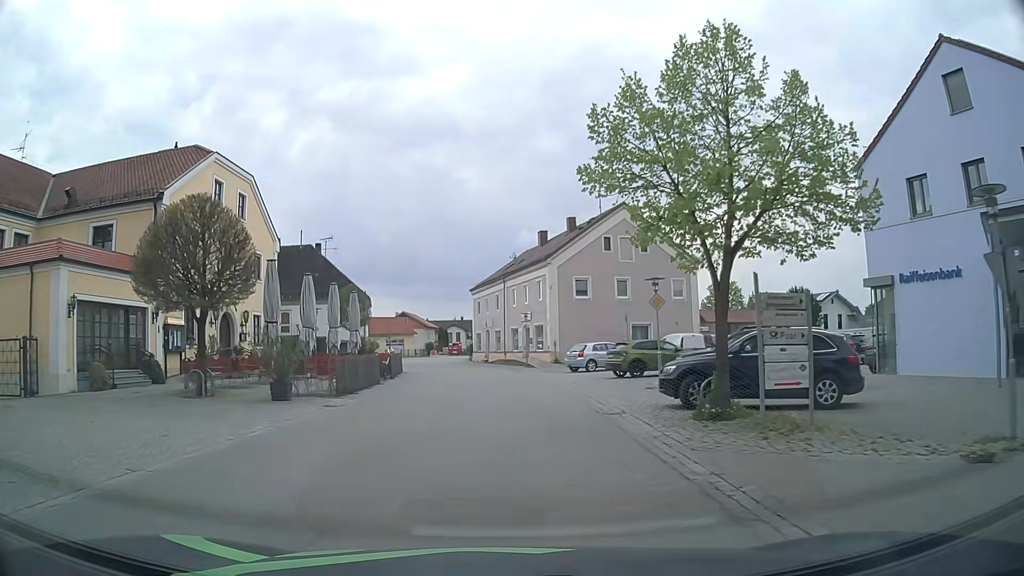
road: tertiary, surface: asphalt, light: Day
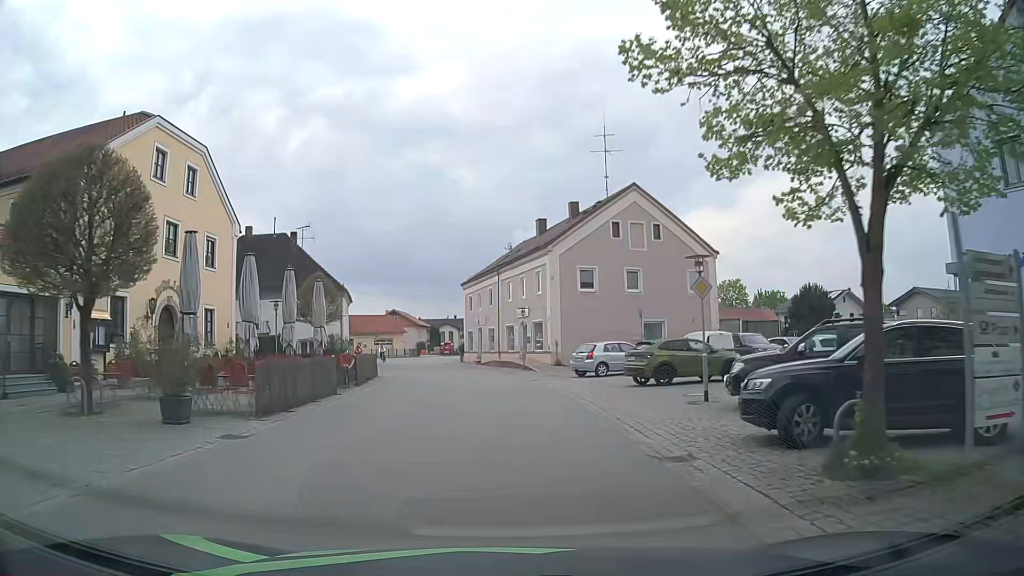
(-0.1, +5.6) m; 0°
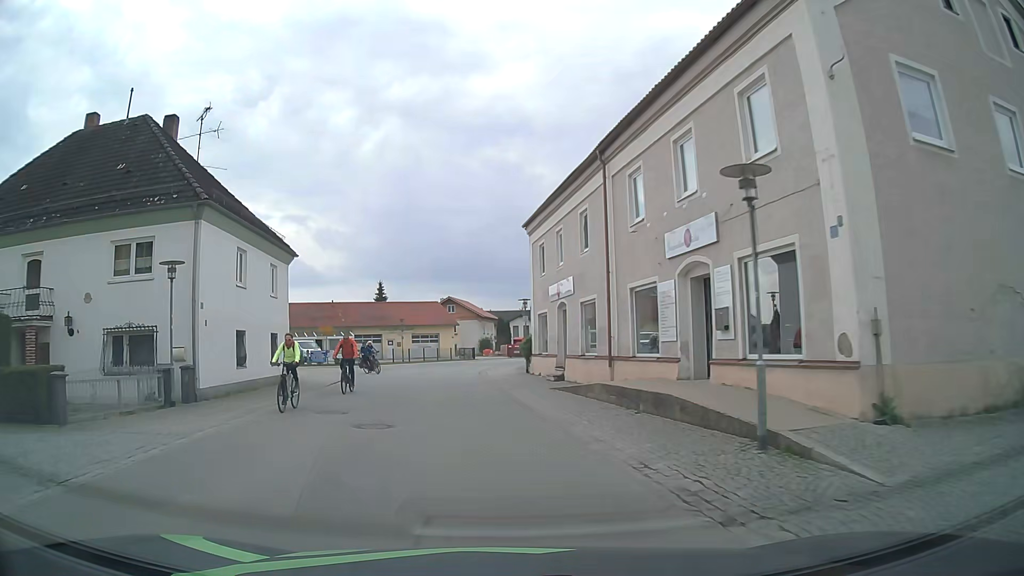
(-1.0, +29.1) m; -7°
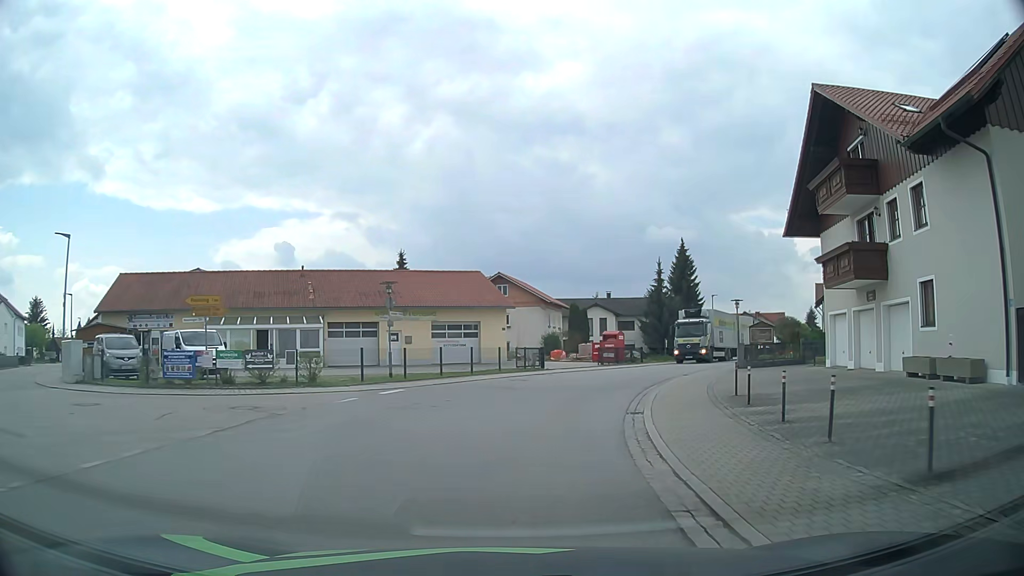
(-2.3, +29.6) m; -5°
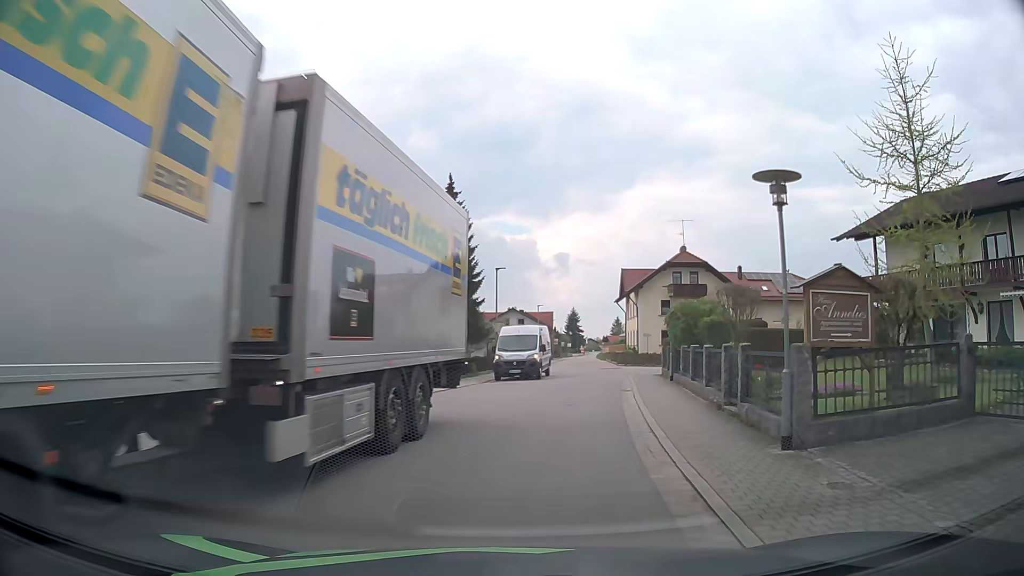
(+4.5, +26.0) m; +22°
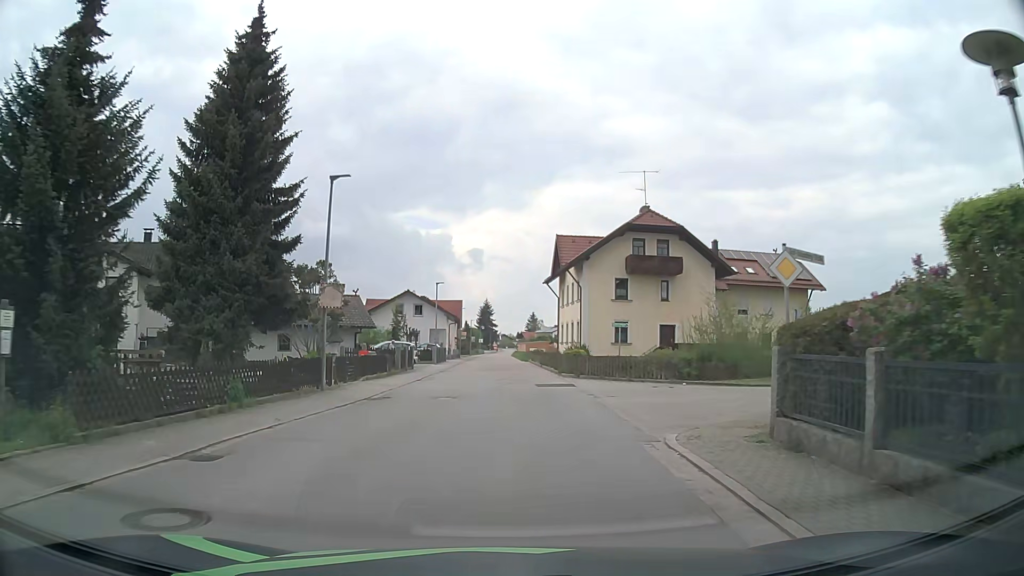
(+1.8, +21.2) m; +7°
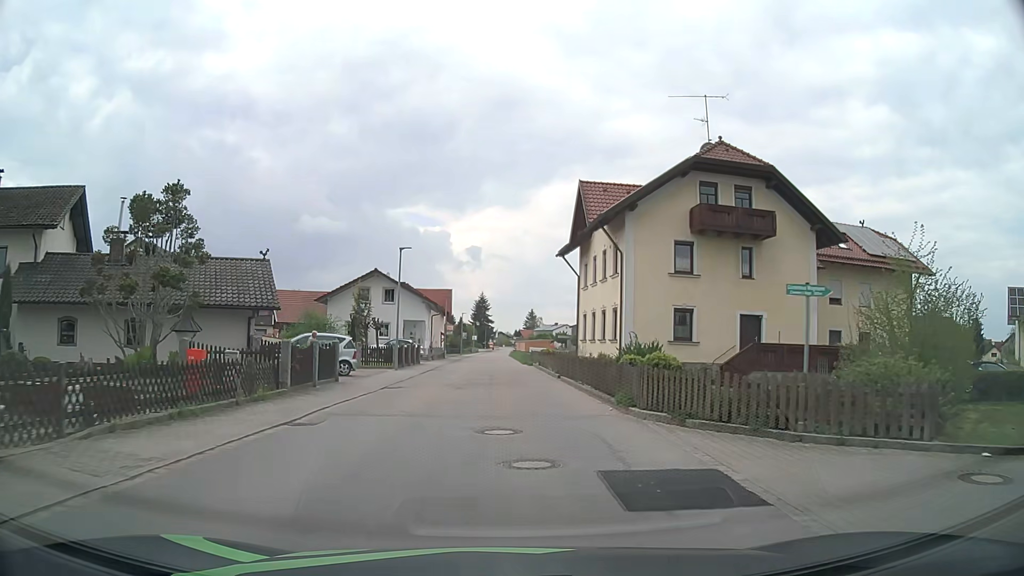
(+0.1, +17.1) m; +1°
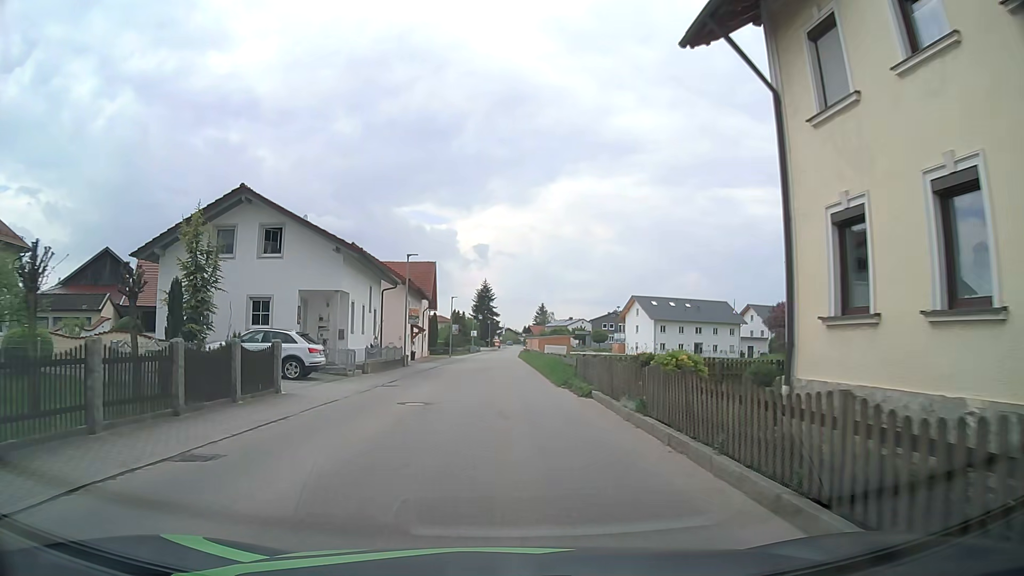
(-0.2, +29.7) m; -1°
(0, +10) (0, +20) (0, +30) (0, +40) (0, +50) (0, +60) (0, +70) (0, +80) (0, +90) (0, +100) m
